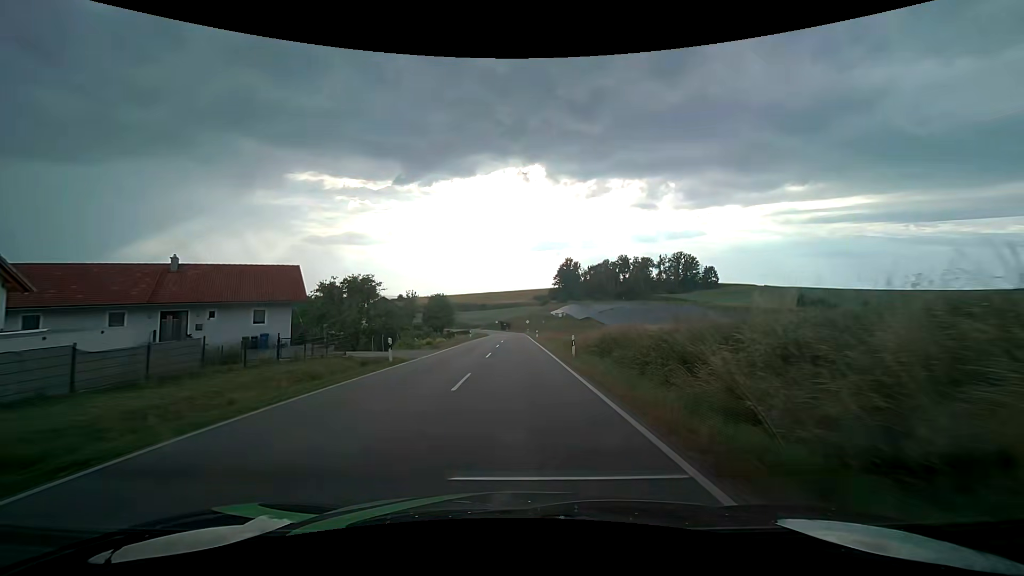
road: tertiary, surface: asphalt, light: Day
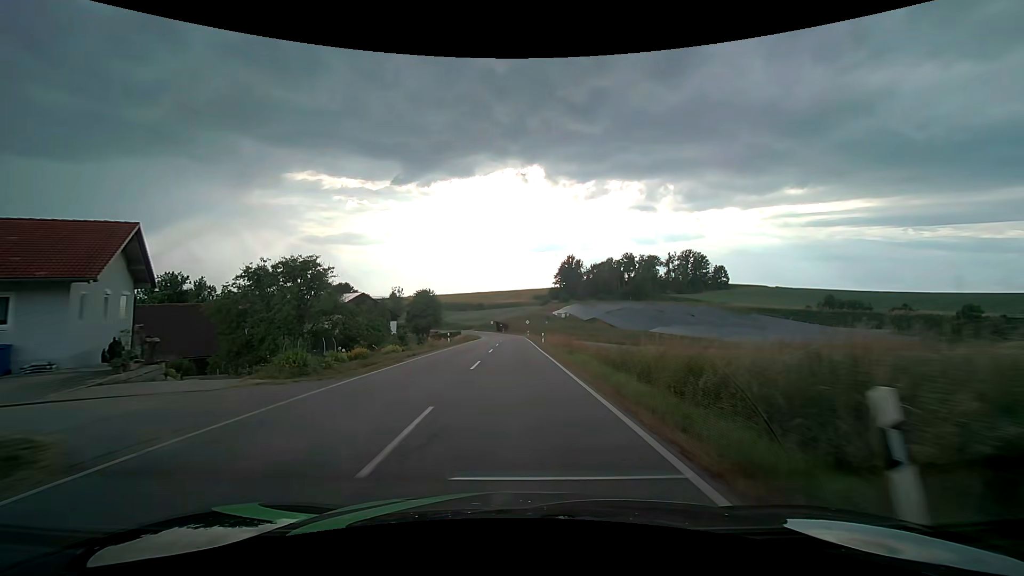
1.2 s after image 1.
(-0.2, +17.9) m; 0°
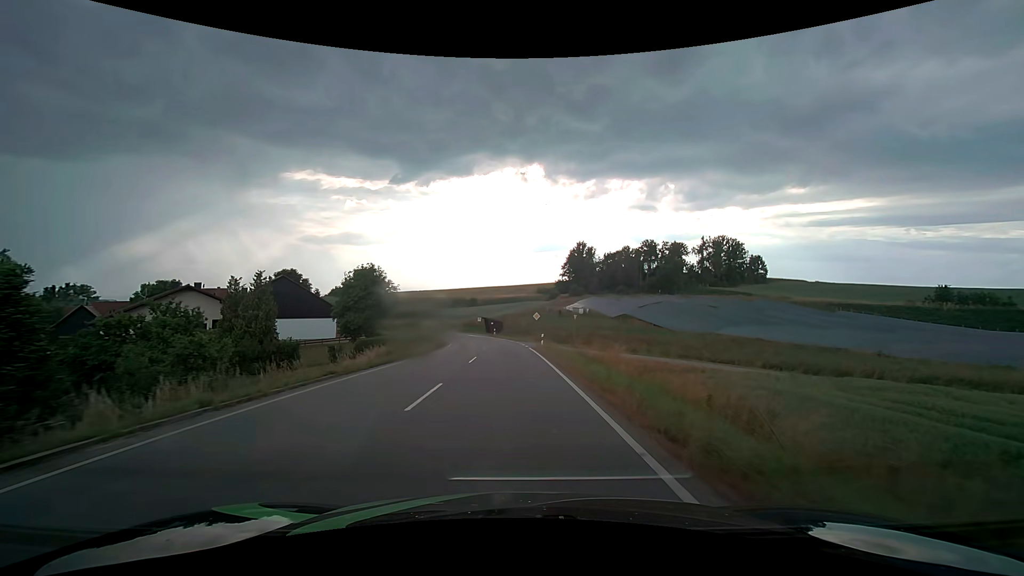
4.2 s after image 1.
(0.0, +44.1) m; 0°
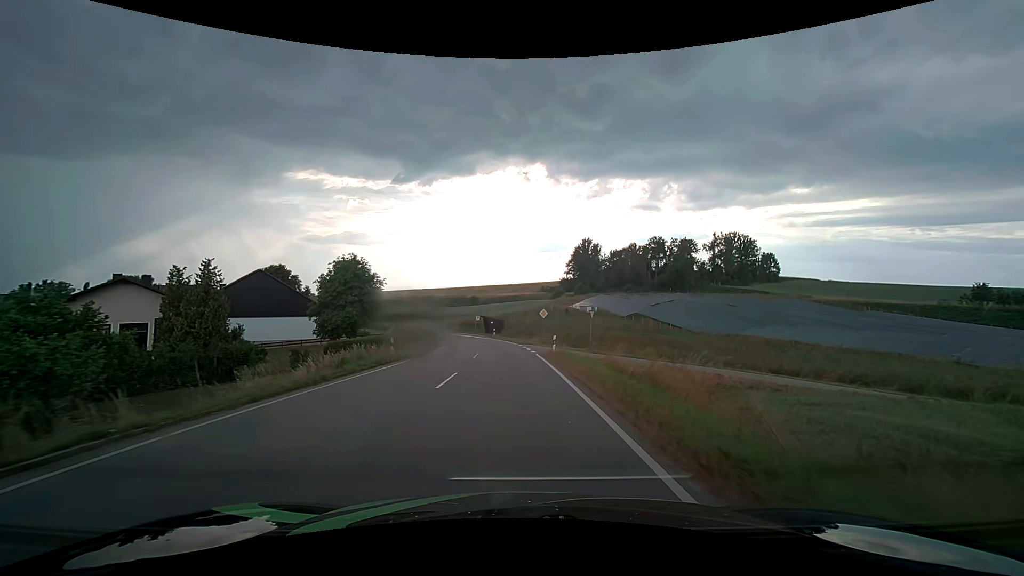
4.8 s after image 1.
(0.0, +8.7) m; 0°
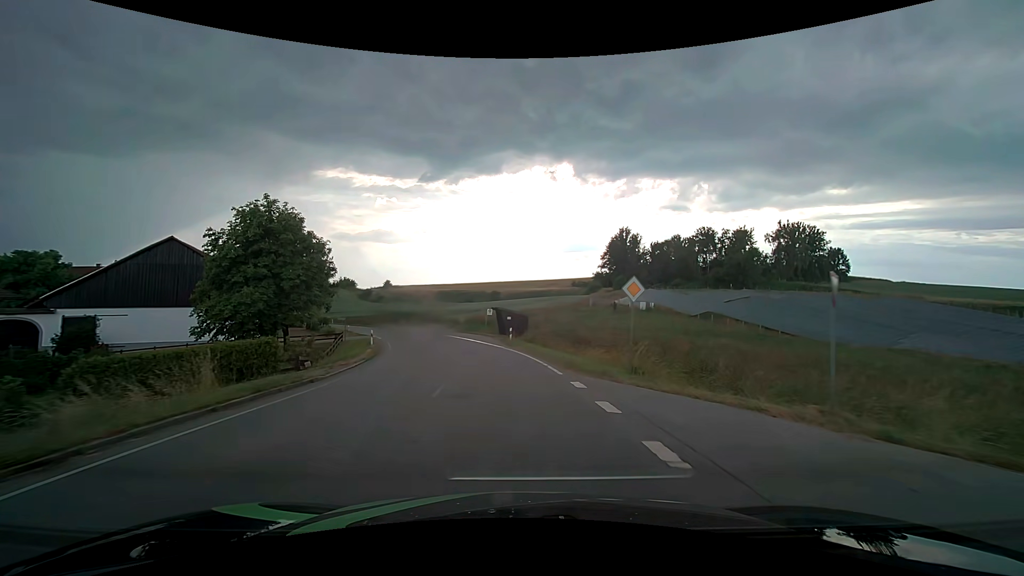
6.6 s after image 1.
(-0.5, +25.9) m; -3°
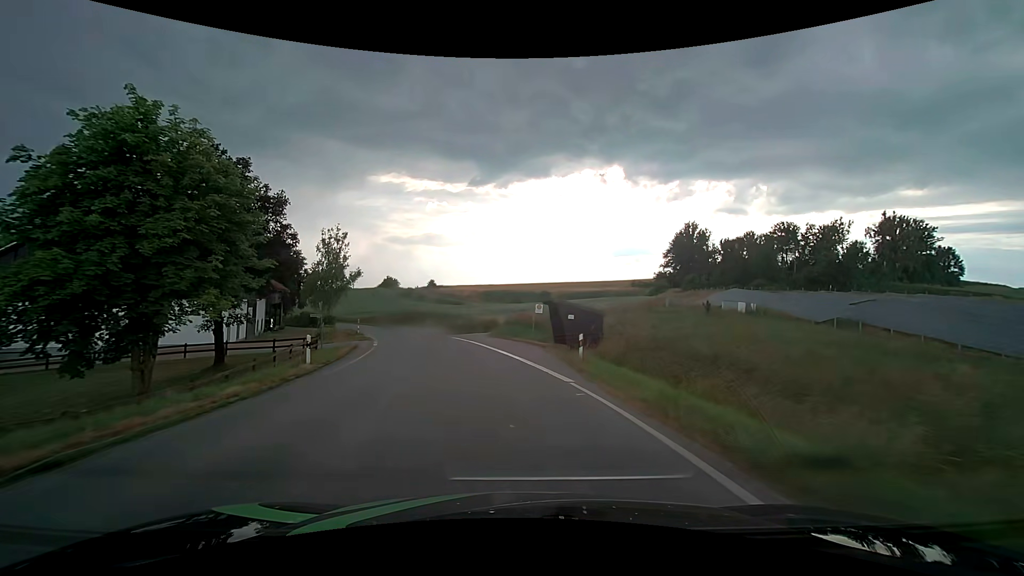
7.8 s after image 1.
(-0.8, +17.1) m; -5°
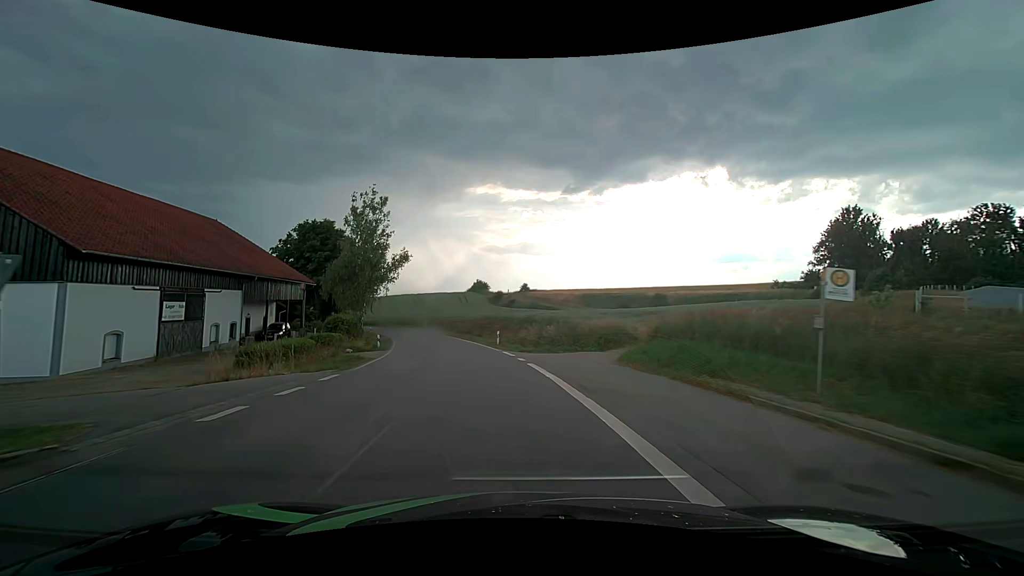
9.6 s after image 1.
(-2.3, +25.2) m; -11°
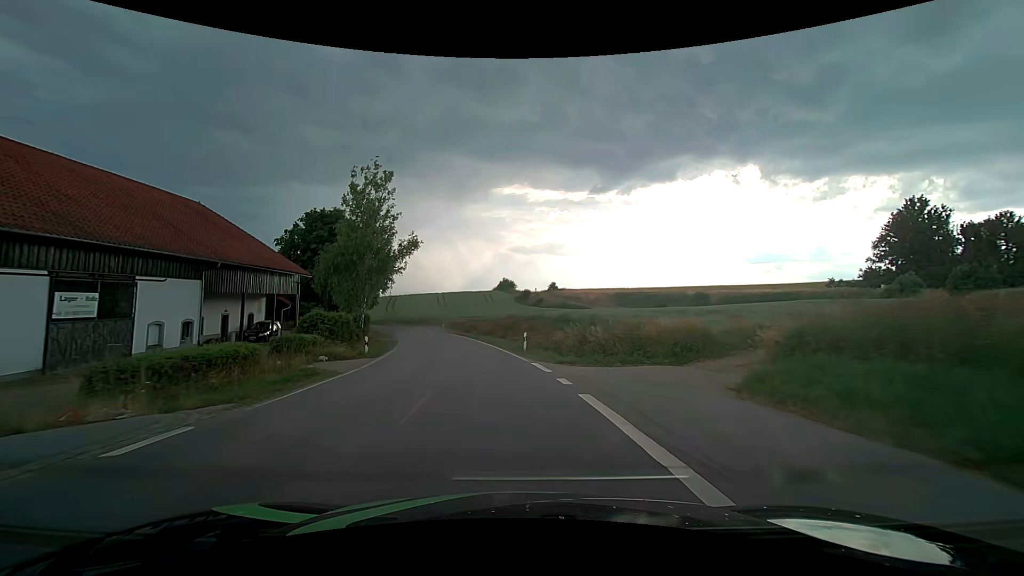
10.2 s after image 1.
(-0.2, +8.3) m; -3°
(0, +10) (-1, +20) (-3, +30) (-4, +40) (-7, +49) (-9, +59) (-13, +68) (-17, +78) (-22, +86) (-27, +95) m
